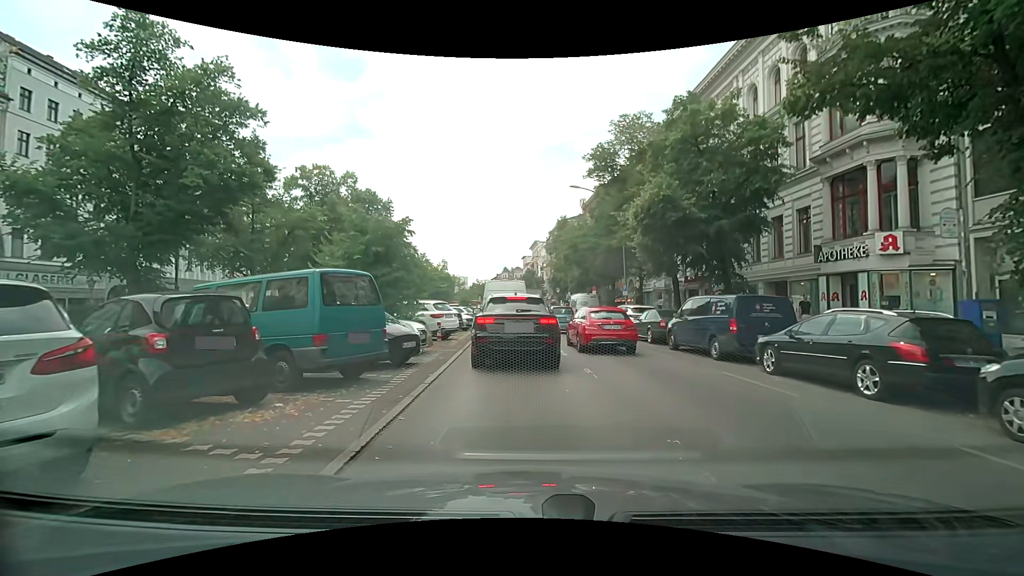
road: primary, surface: asphalt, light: Day
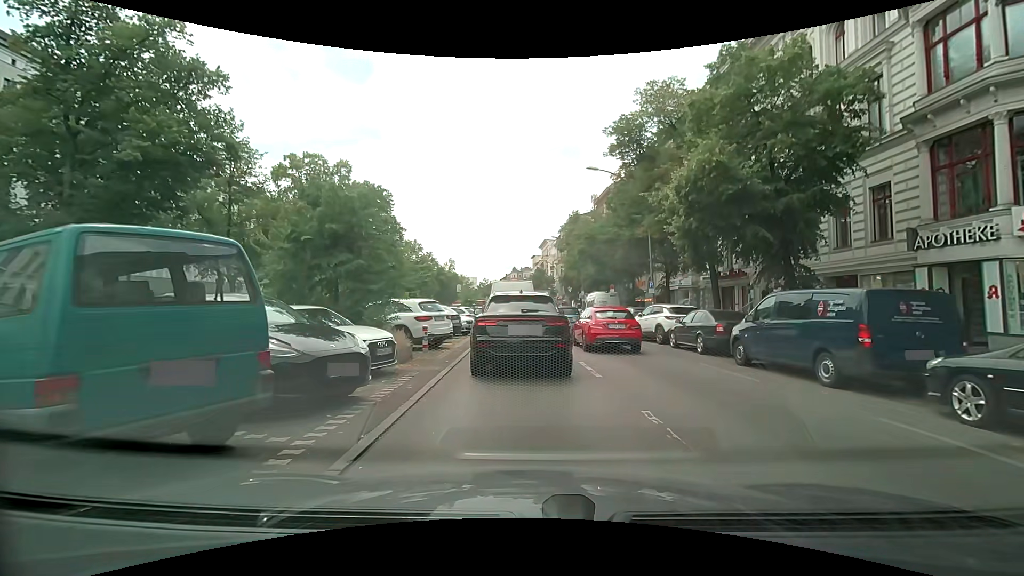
(-0.1, +4.5) m; -1°
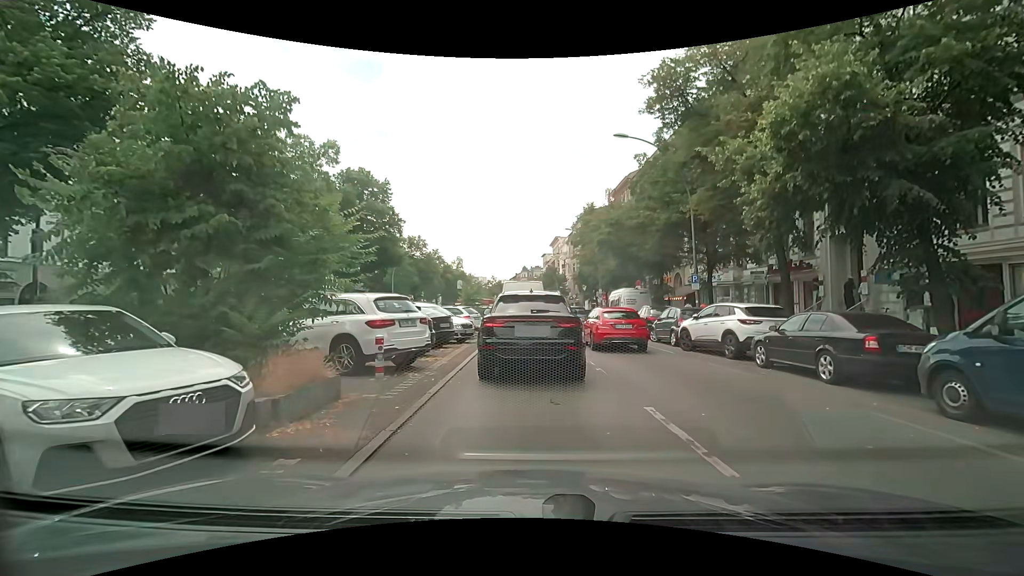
(-0.1, +5.6) m; -2°
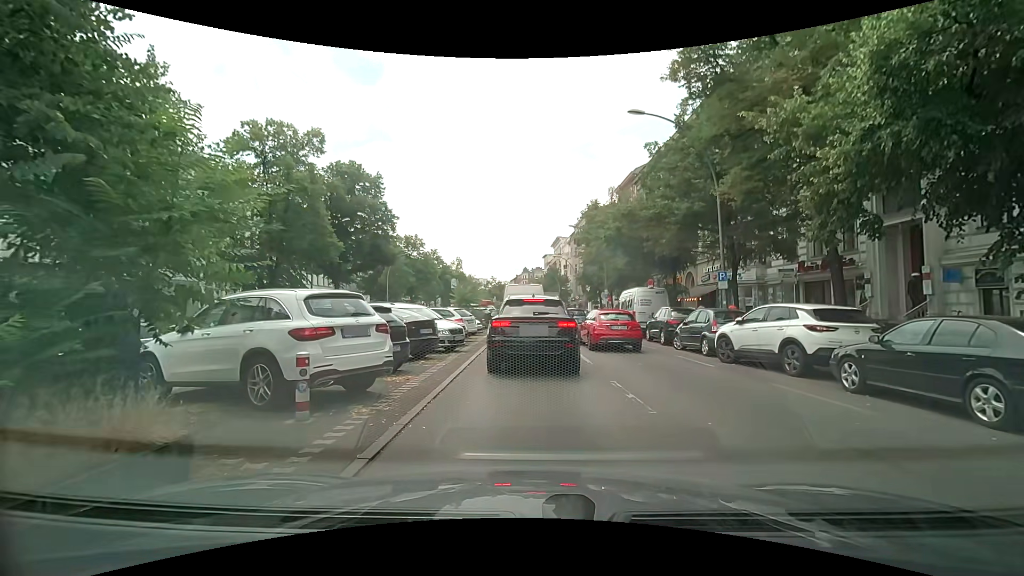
(0.0, +3.2) m; -1°
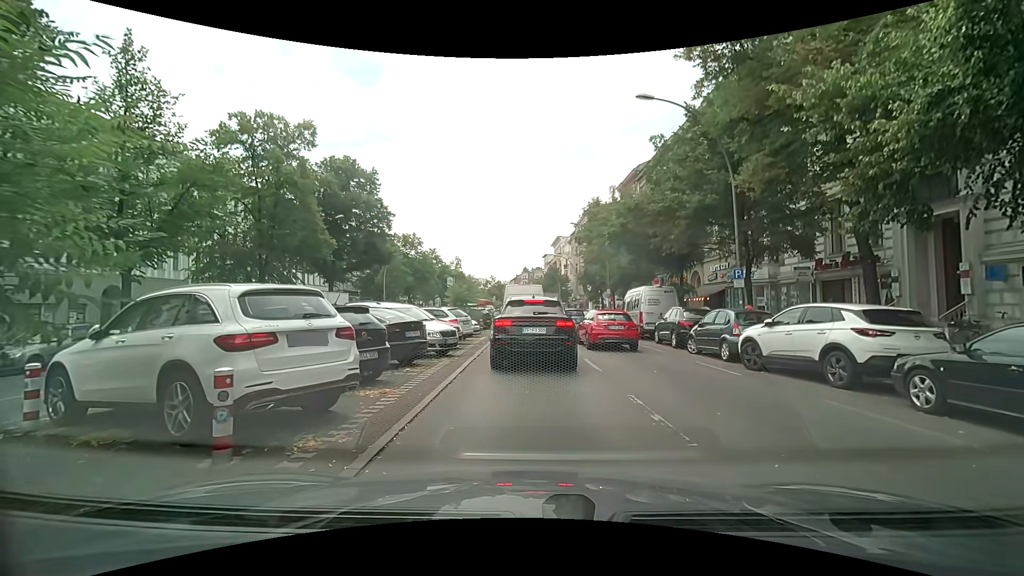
(0.0, +1.6) m; 0°
